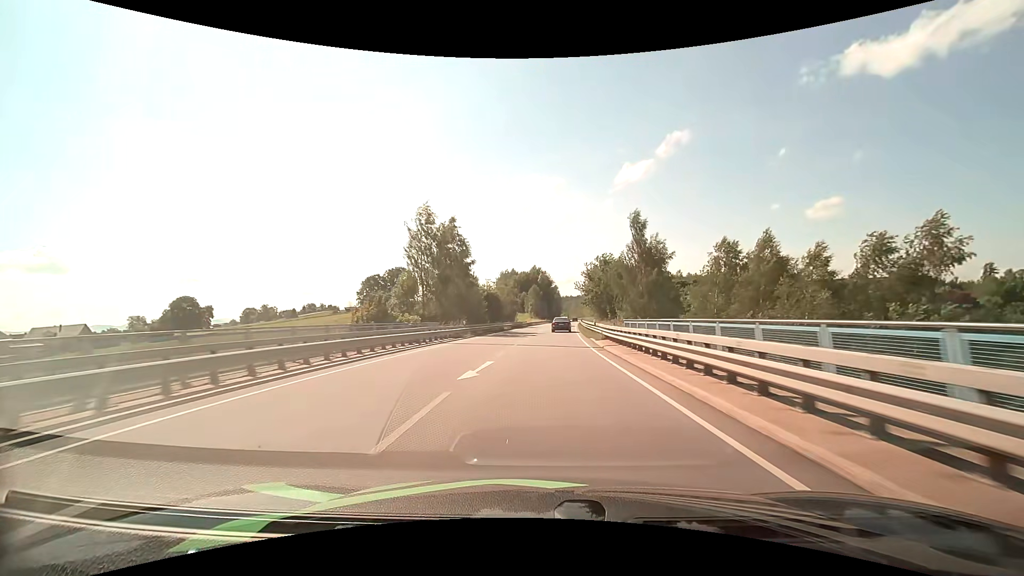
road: primary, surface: asphalt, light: Day
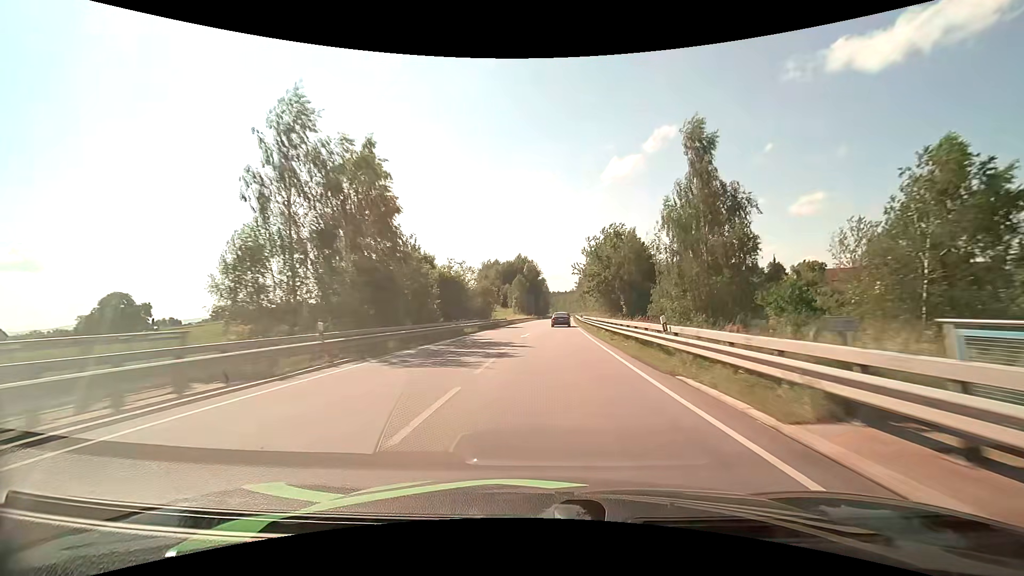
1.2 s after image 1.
(+0.3, +23.9) m; +2°
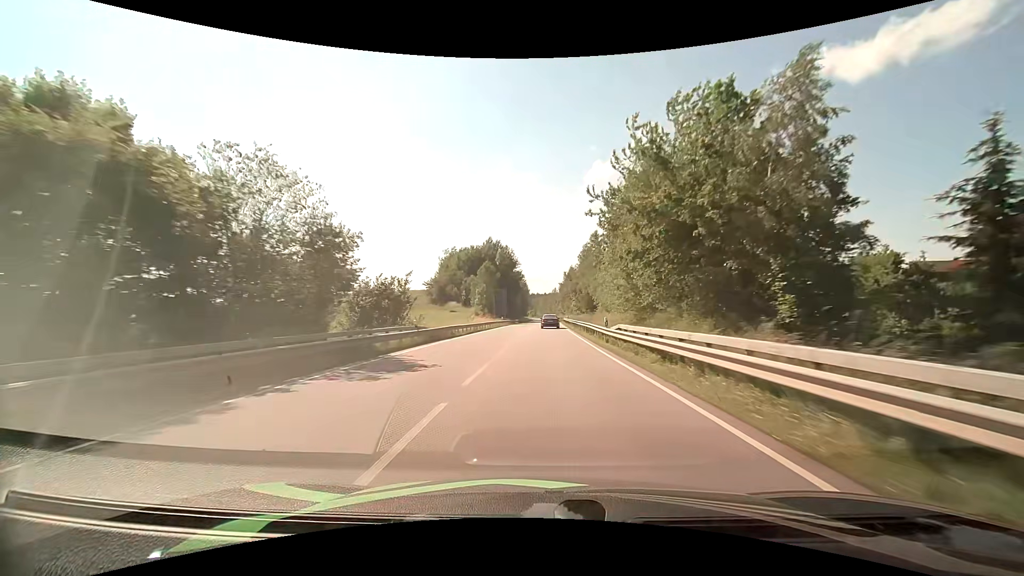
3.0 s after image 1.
(+0.8, +37.9) m; +2°
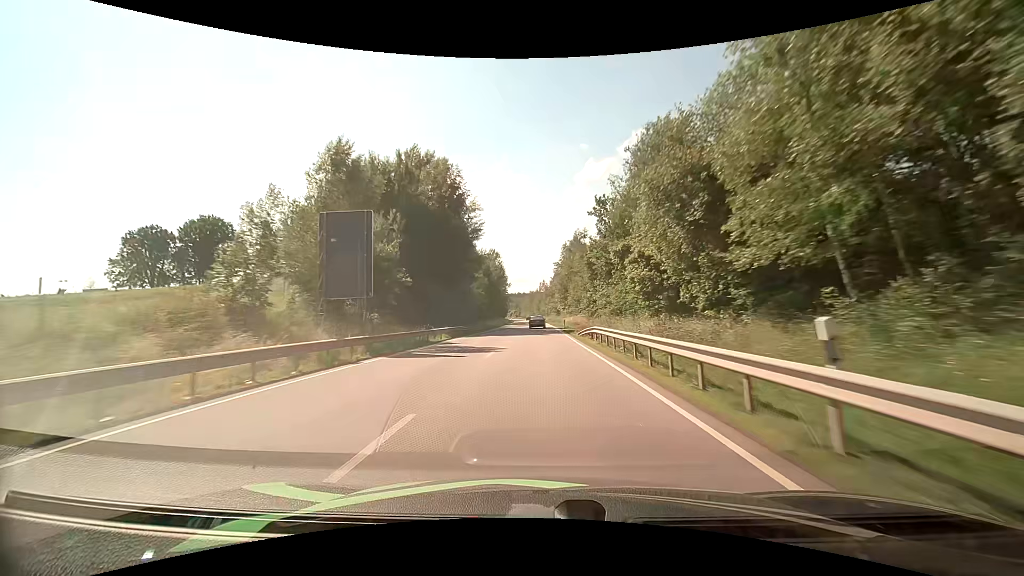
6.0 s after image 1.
(+1.1, +68.0) m; +1°
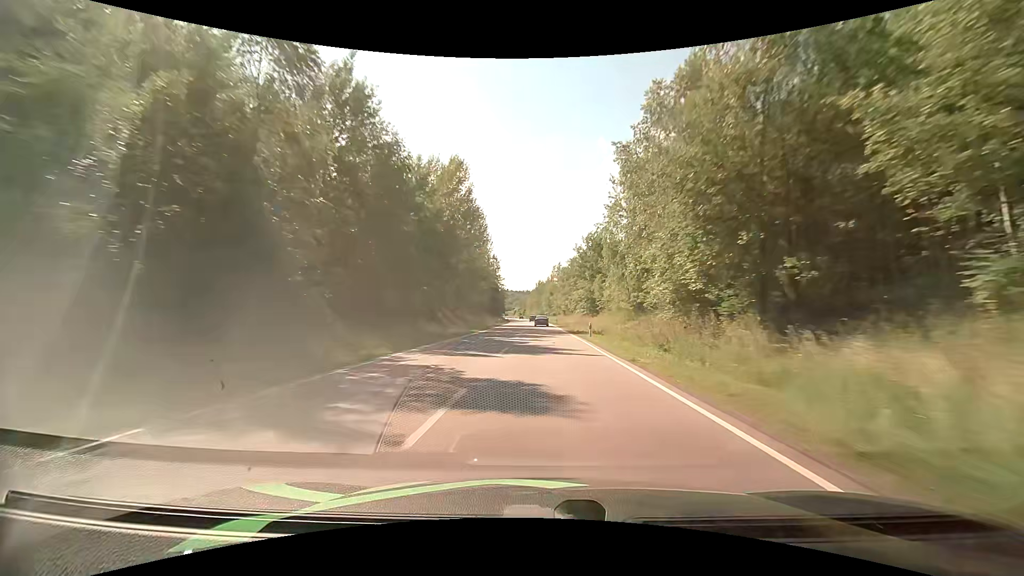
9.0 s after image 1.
(-0.2, +73.3) m; -1°
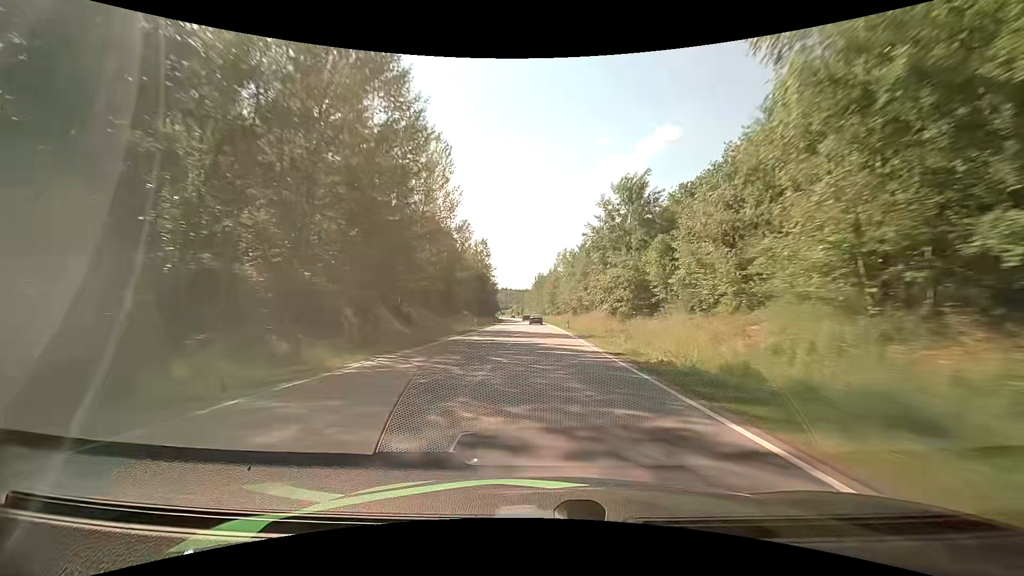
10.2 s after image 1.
(-0.1, +31.0) m; 0°
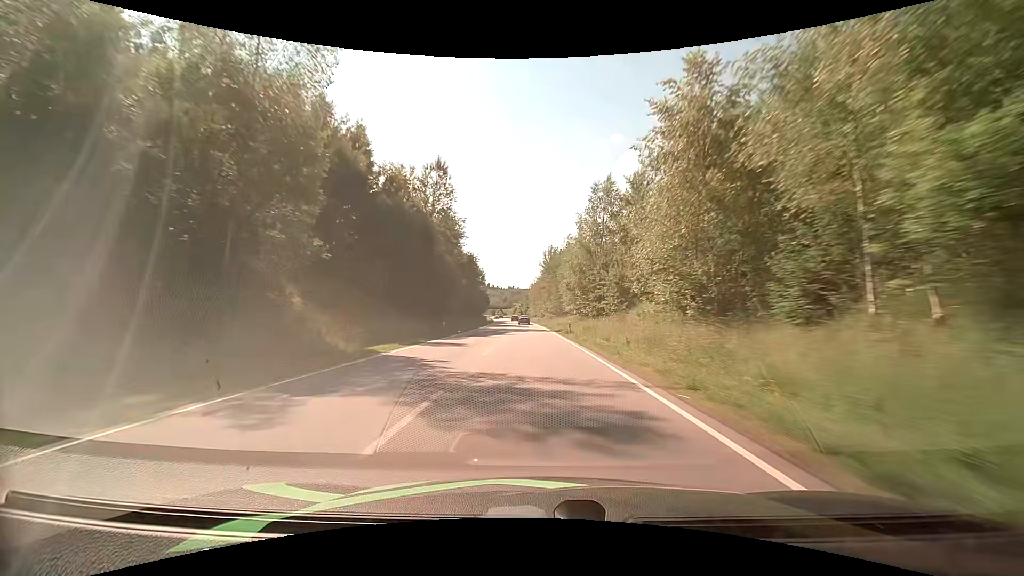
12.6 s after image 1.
(0.0, +64.0) m; -1°
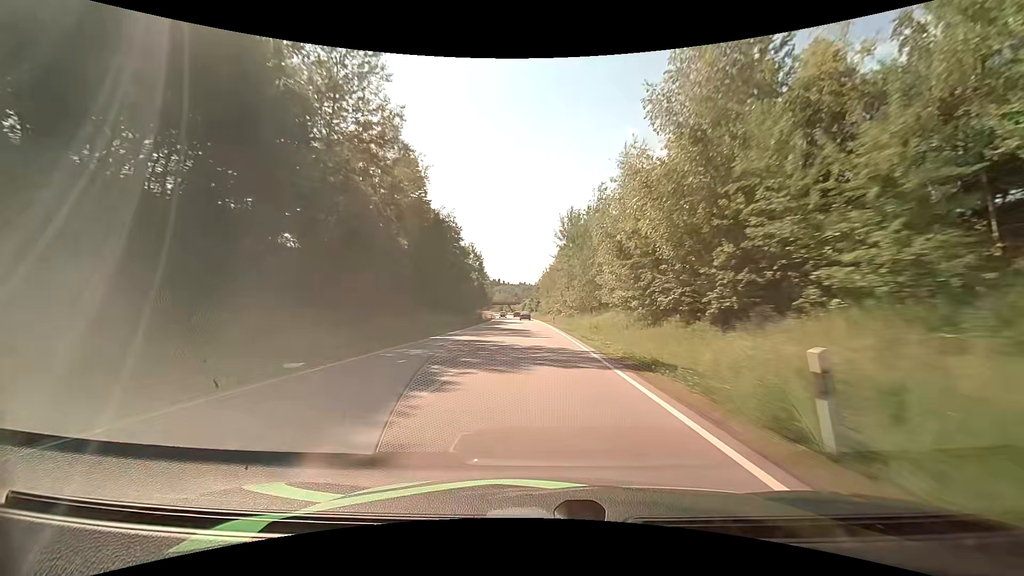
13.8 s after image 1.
(-0.3, +32.0) m; -1°
(0, +10) (0, +20) (0, +30) (-1, +40) (-1, +50) (-1, +60) (-2, +70) (-2, +80) (-2, +90) (-3, +100) m
